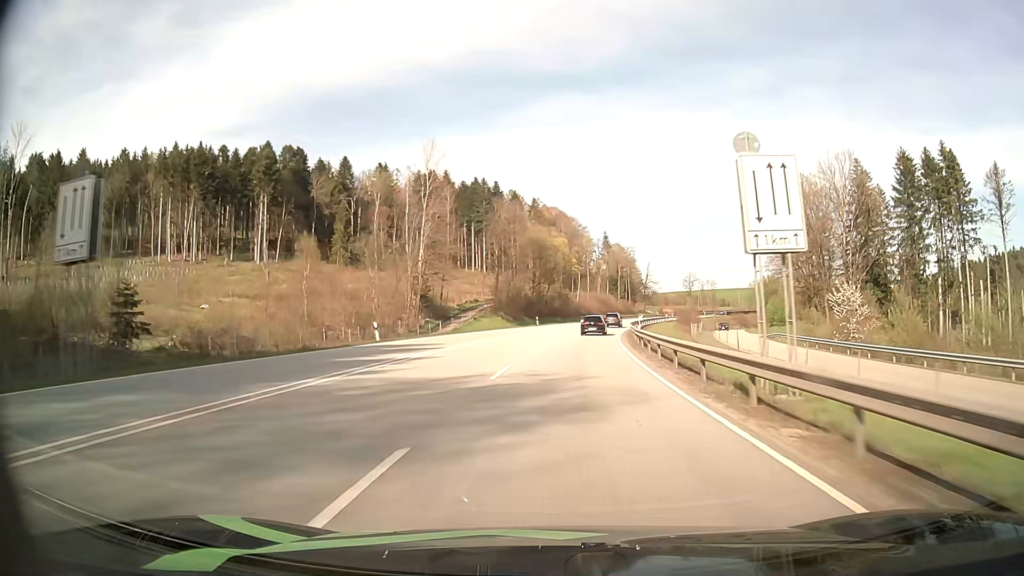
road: primary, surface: asphalt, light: Day
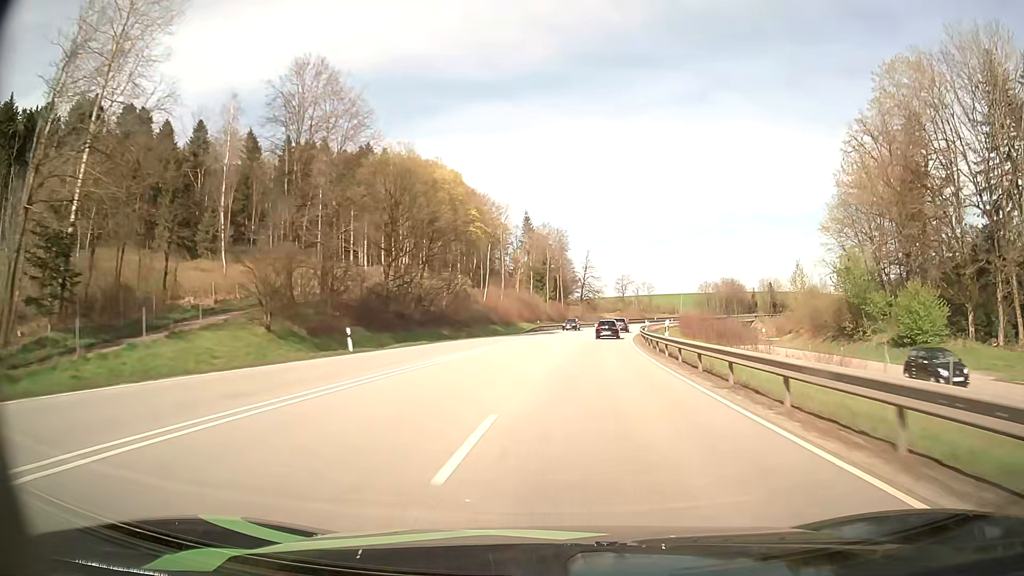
(+3.6, +56.4) m; +7°
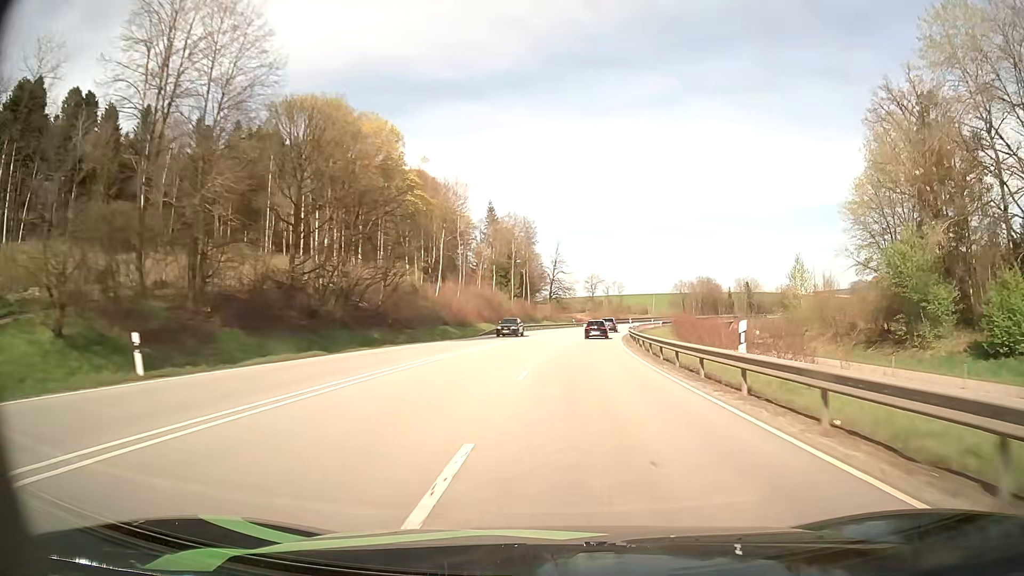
(+0.3, +14.1) m; +3°
